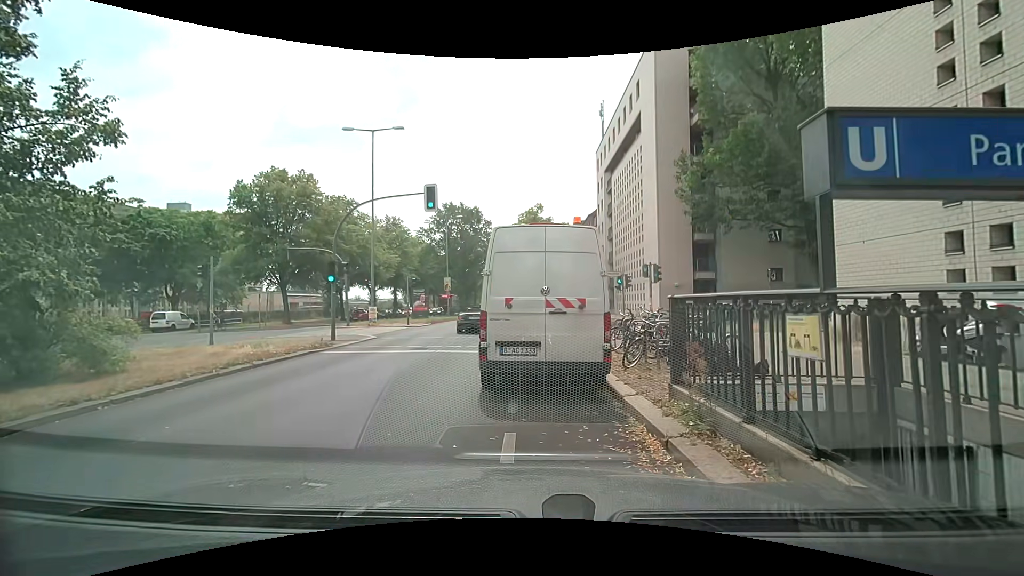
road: primary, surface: asphalt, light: Day
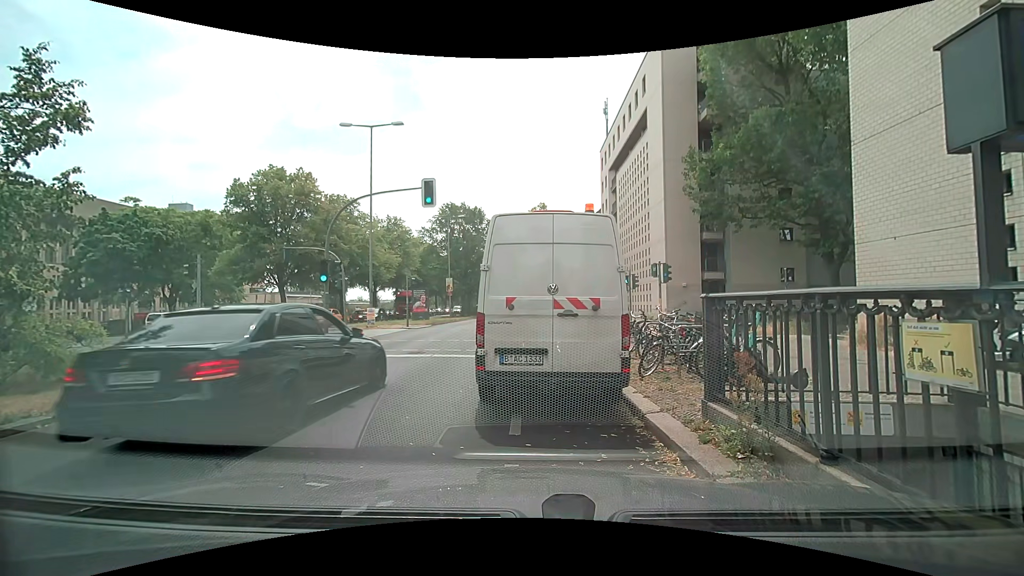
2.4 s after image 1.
(0.0, +1.0) m; 0°
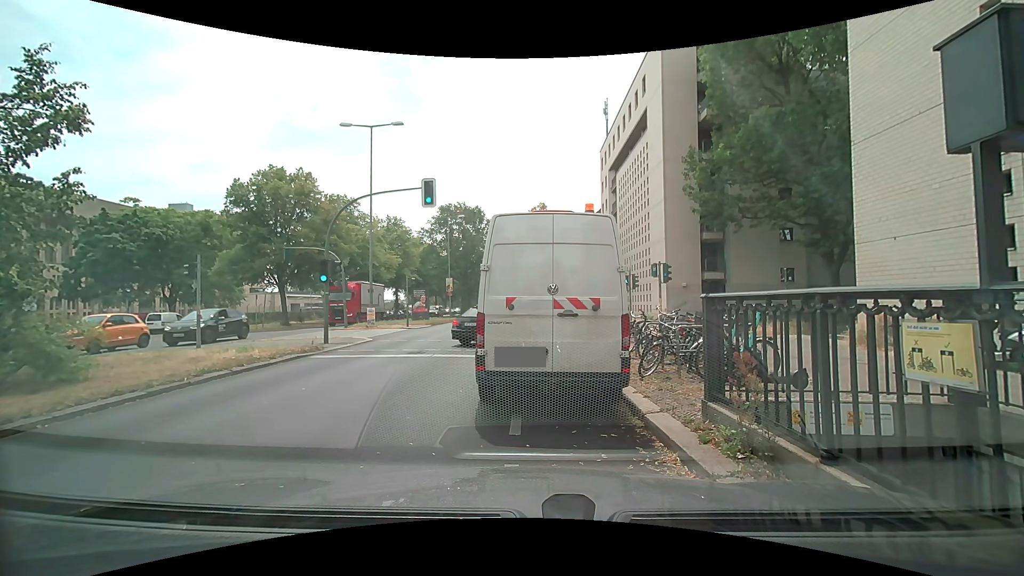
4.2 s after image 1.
(0.0, 0.0) m; 0°
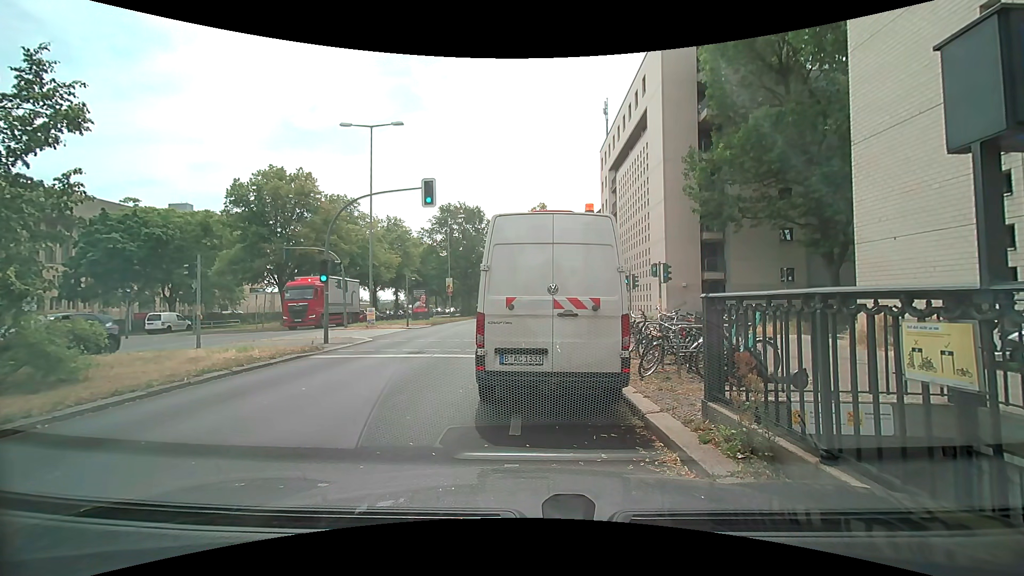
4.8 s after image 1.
(0.0, 0.0) m; 0°
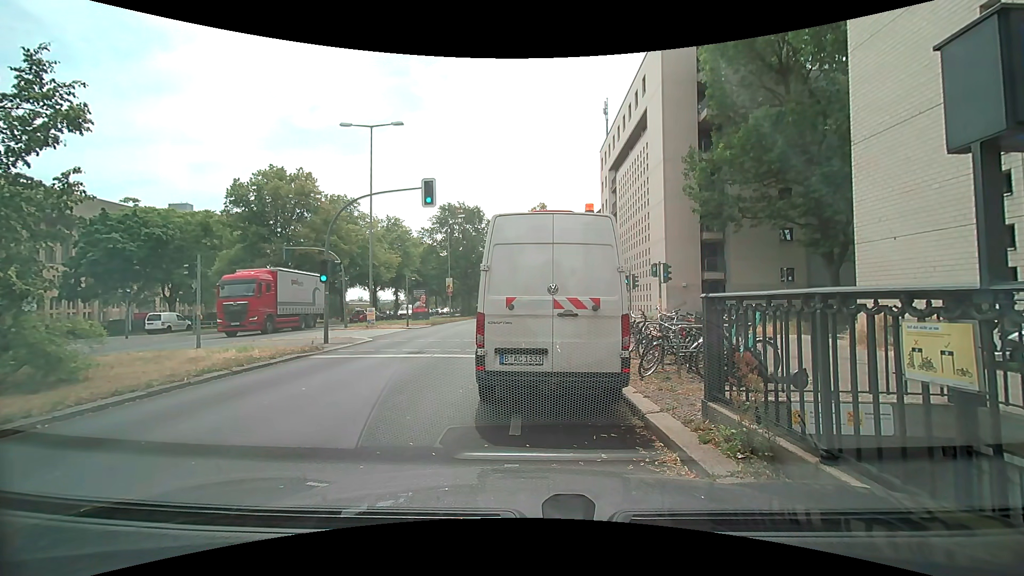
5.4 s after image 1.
(0.0, 0.0) m; 0°
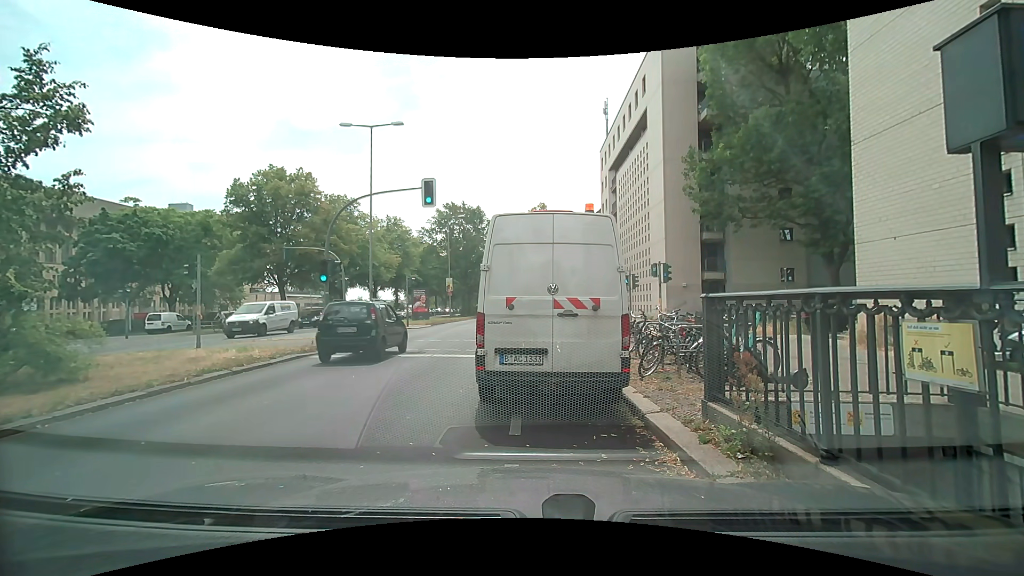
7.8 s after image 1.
(0.0, 0.0) m; 0°
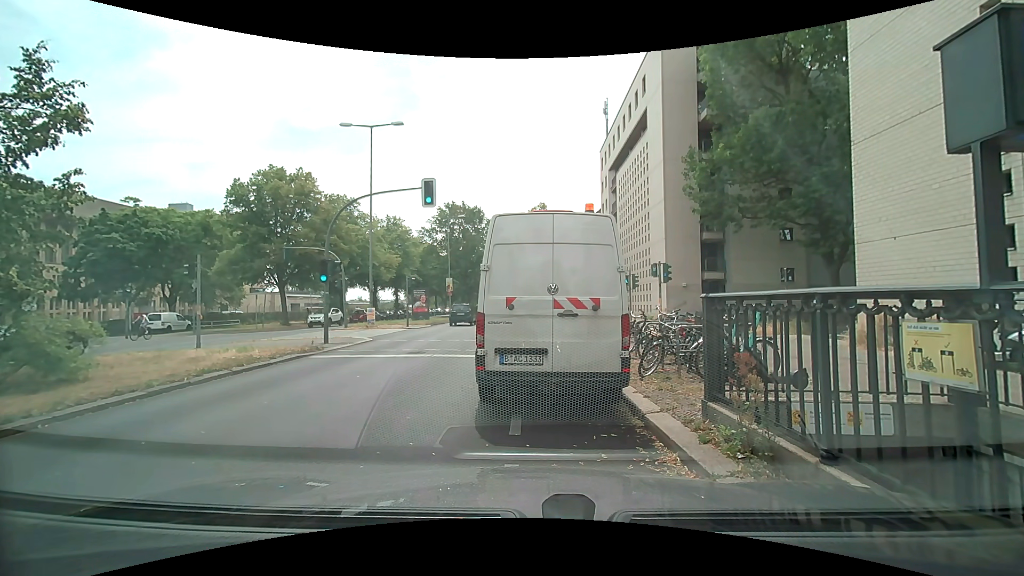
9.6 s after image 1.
(0.0, 0.0) m; 0°
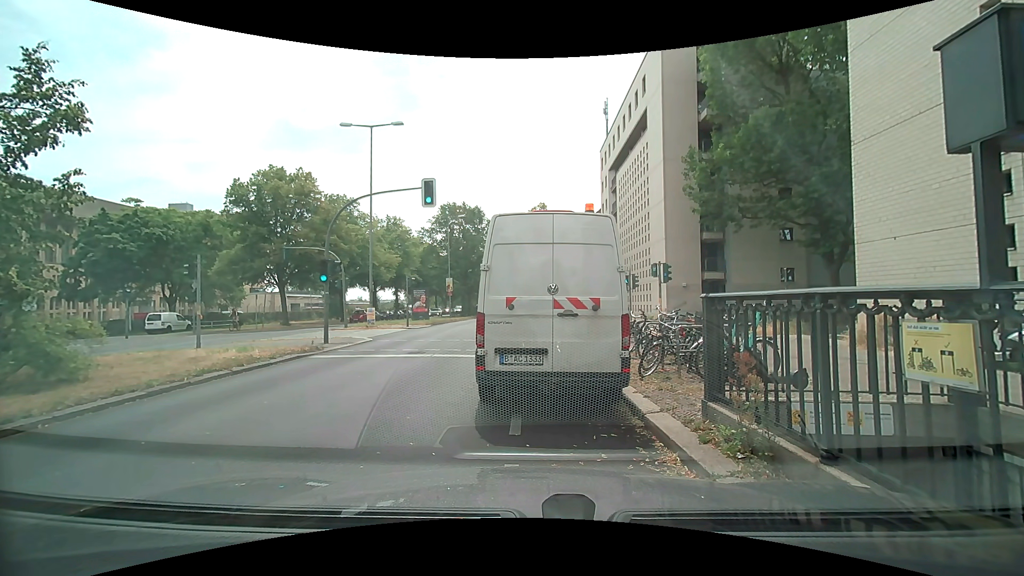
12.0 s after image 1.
(0.0, 0.0) m; 0°
